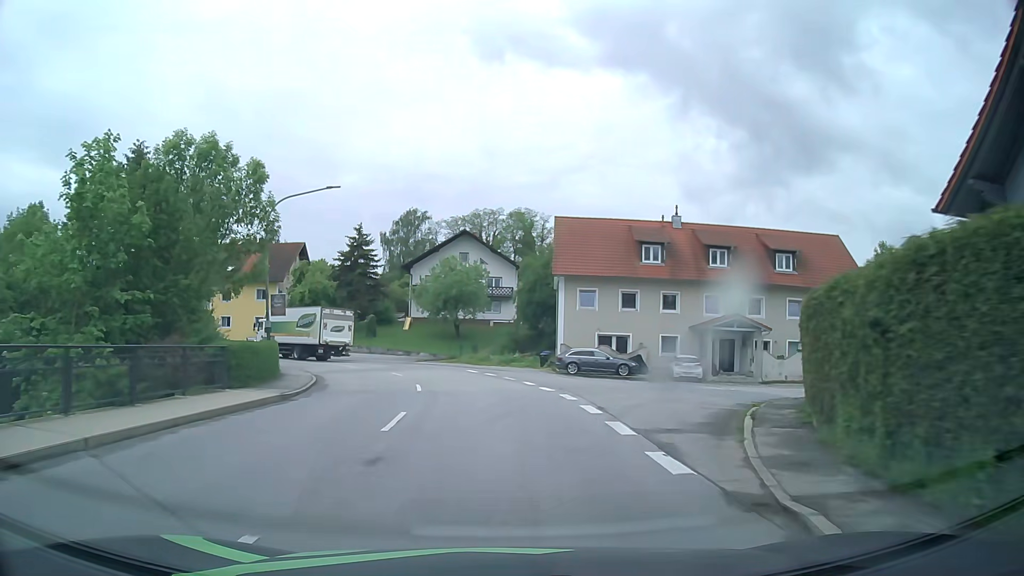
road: secondary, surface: asphalt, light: Day
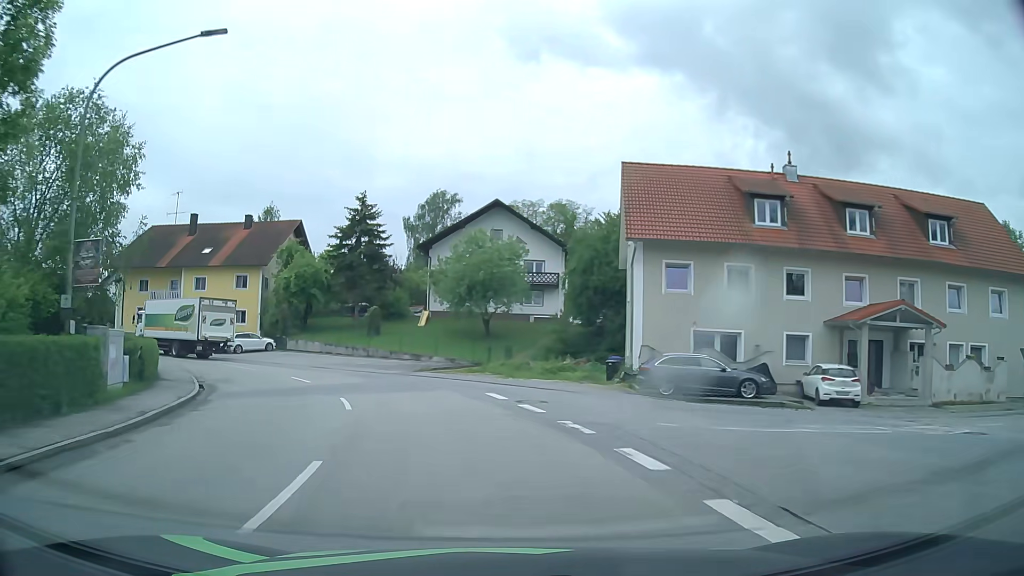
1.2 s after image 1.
(-0.2, +15.0) m; -3°
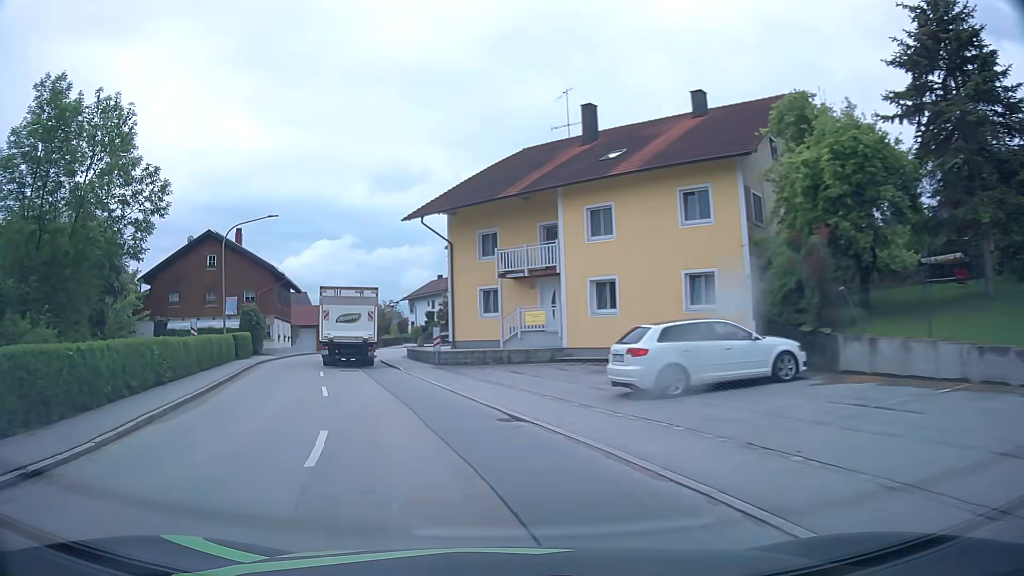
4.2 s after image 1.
(-10.5, +31.6) m; -41°
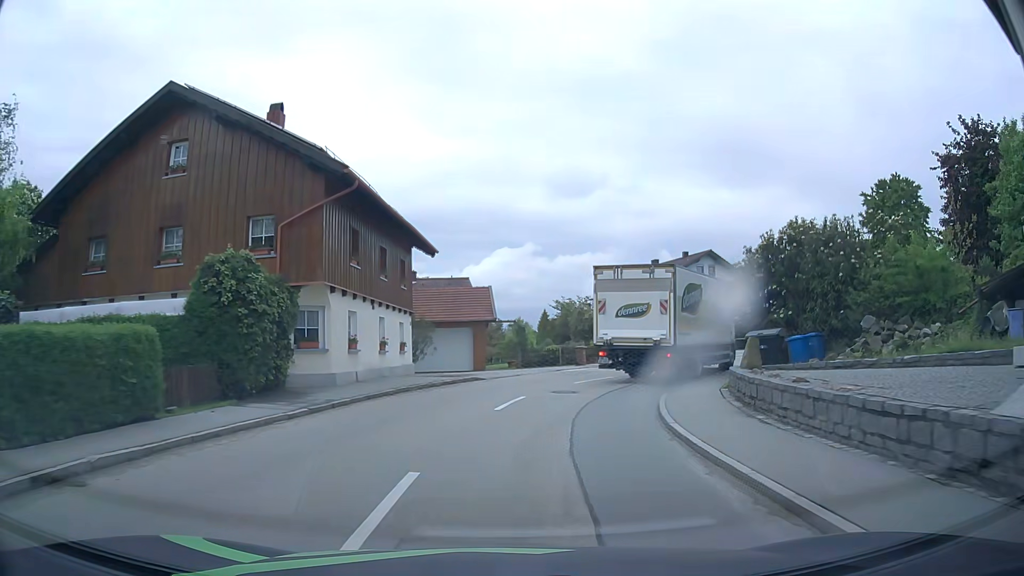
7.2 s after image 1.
(-7.1, +28.7) m; -17°
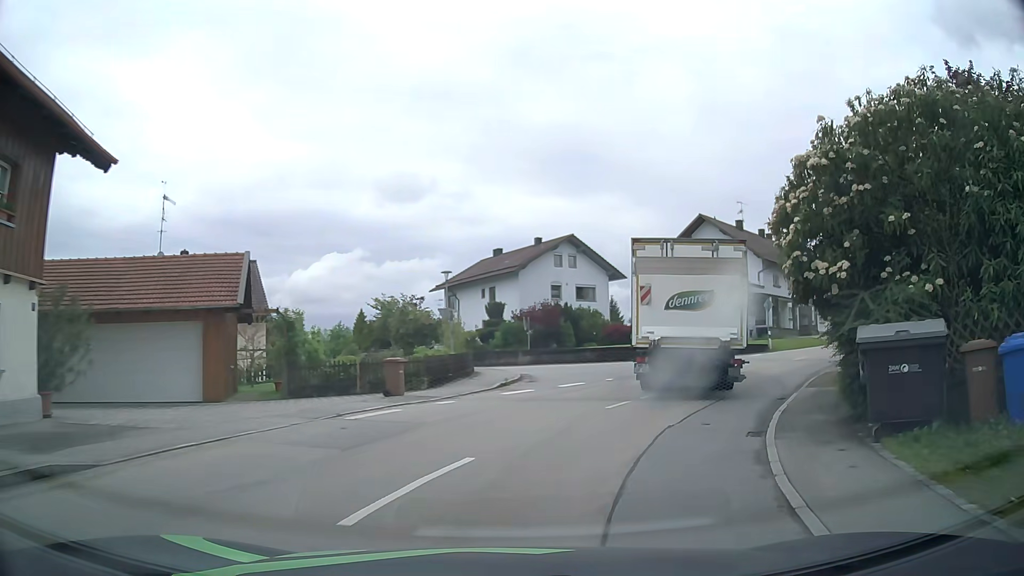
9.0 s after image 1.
(+1.5, +15.4) m; +14°
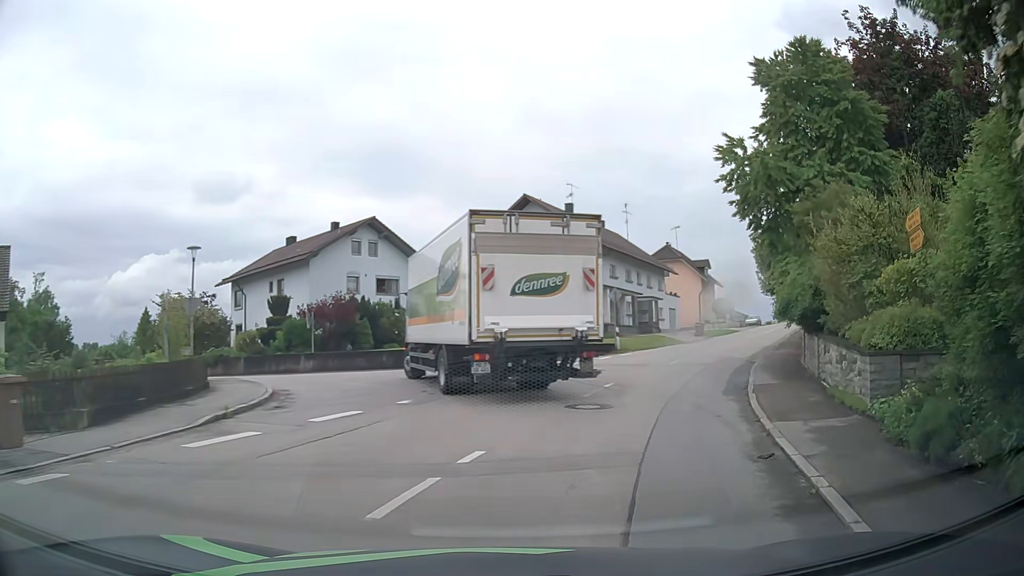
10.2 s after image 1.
(+1.1, +8.3) m; +17°
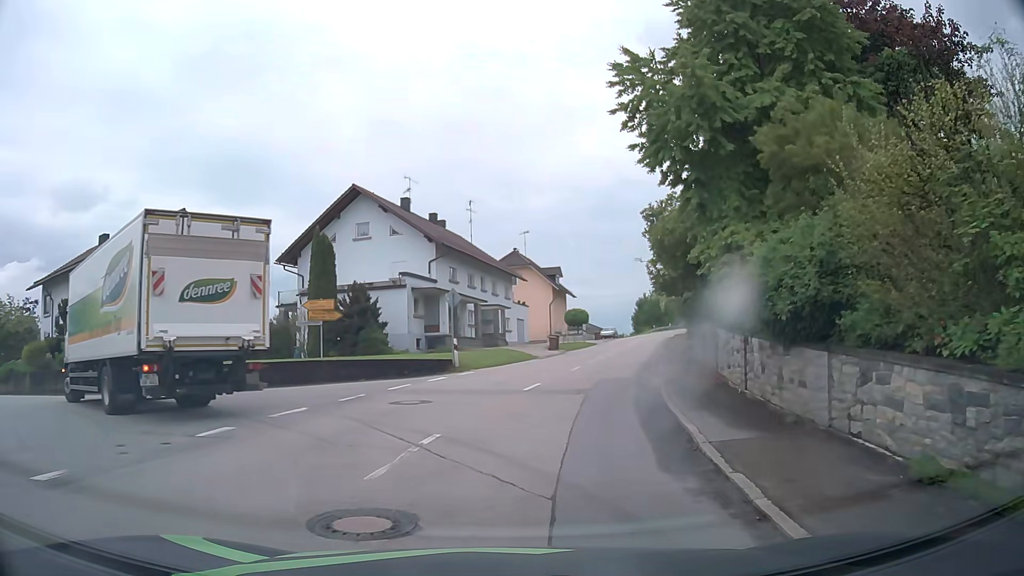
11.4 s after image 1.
(+0.9, +7.1) m; +14°
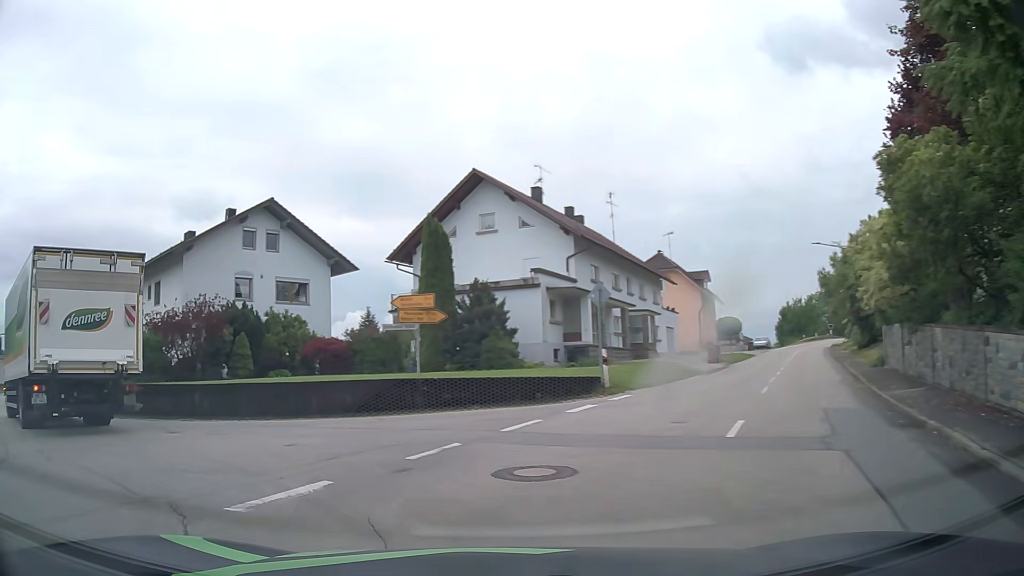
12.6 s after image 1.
(-0.4, +6.7) m; -11°
(-3, +9) (-11, +16) (-19, +22) (-26, +28) (-34, +35) (-41, +42) (-48, +49) (-56, +56) (-63, +63) (-69, +70) m
